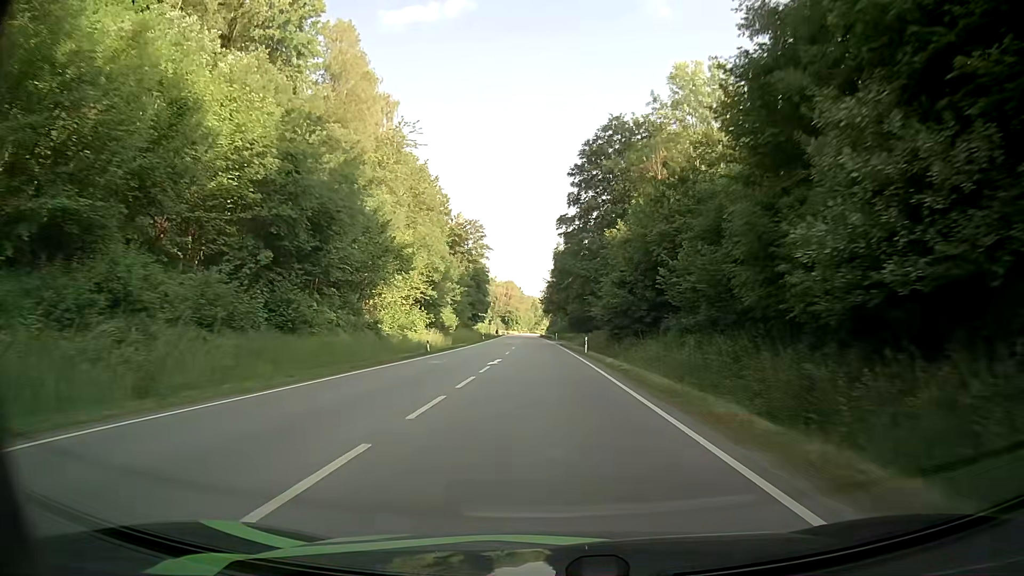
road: primary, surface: asphalt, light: Day
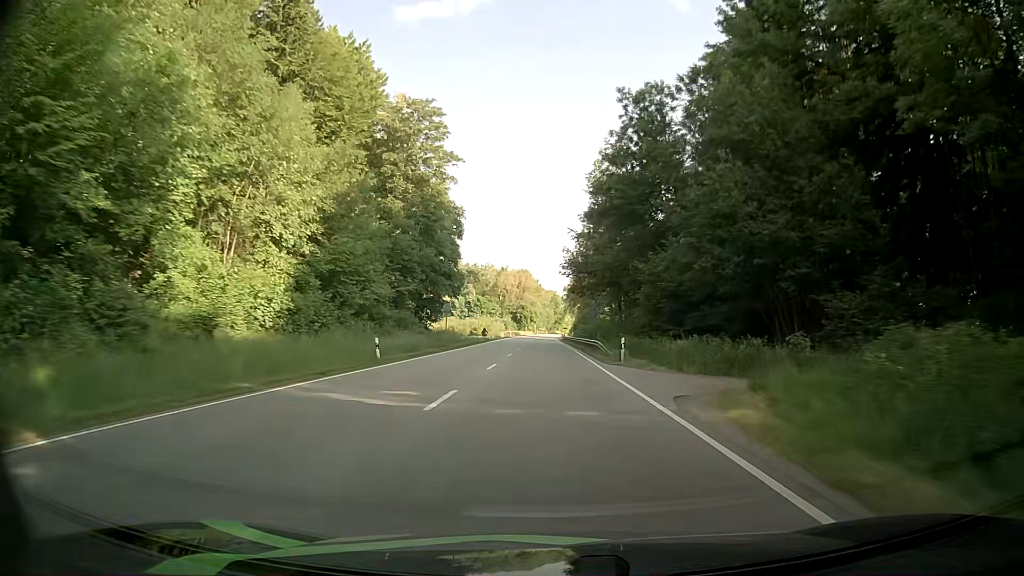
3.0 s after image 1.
(-0.9, +66.3) m; -2°
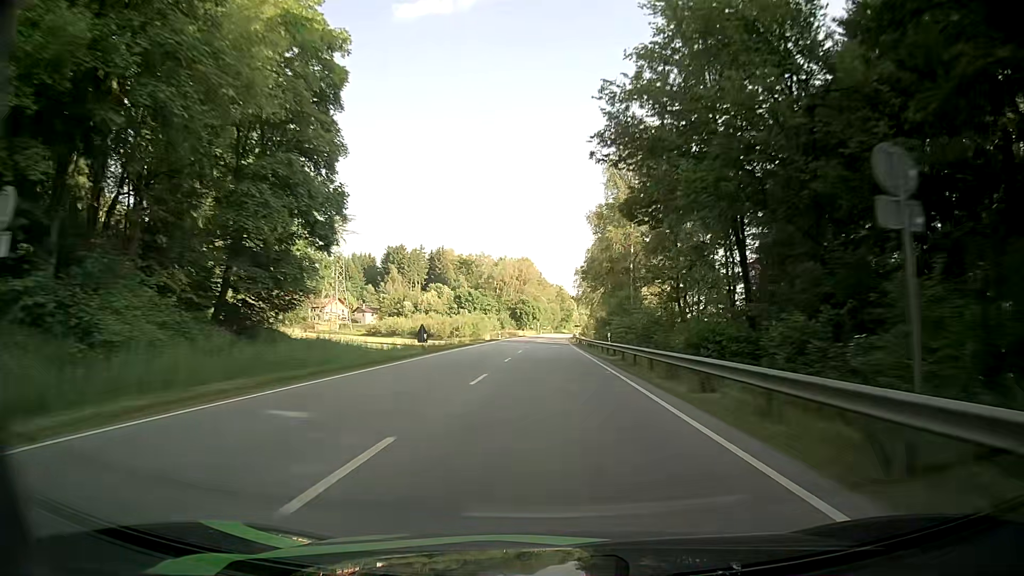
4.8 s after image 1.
(0.0, +42.9) m; 0°
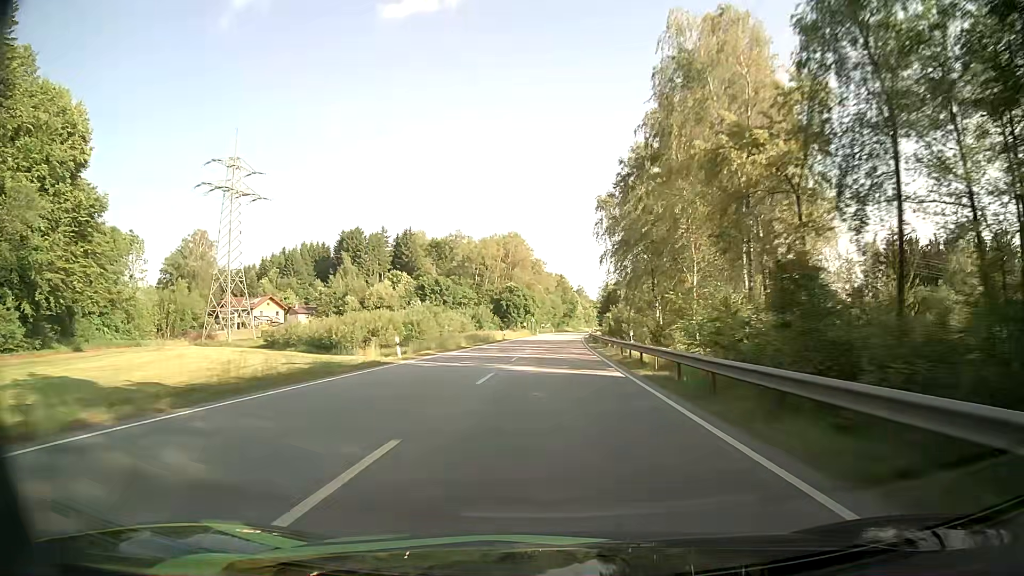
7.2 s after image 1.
(+0.4, +60.7) m; 0°
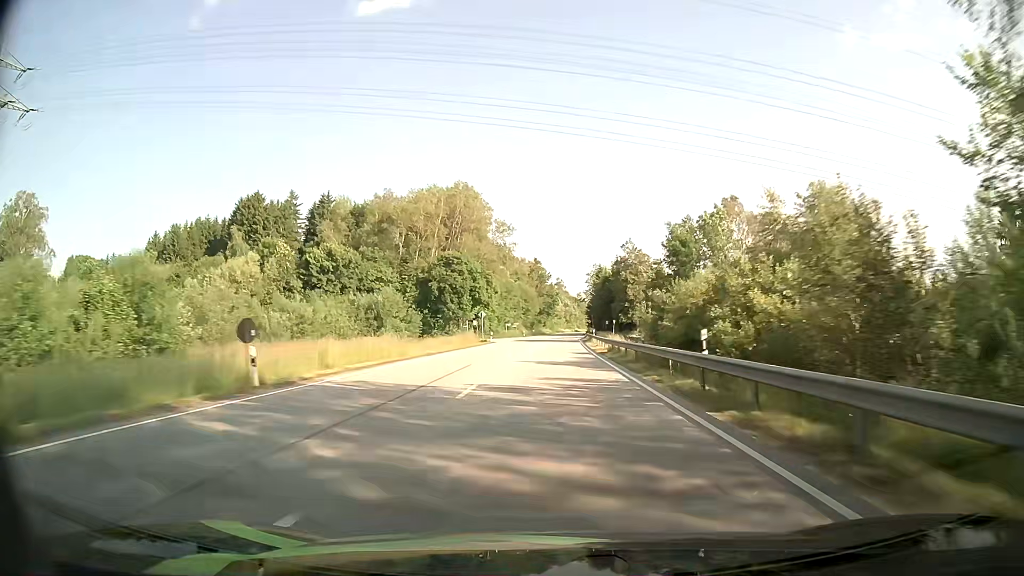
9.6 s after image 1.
(+1.0, +63.4) m; +2°
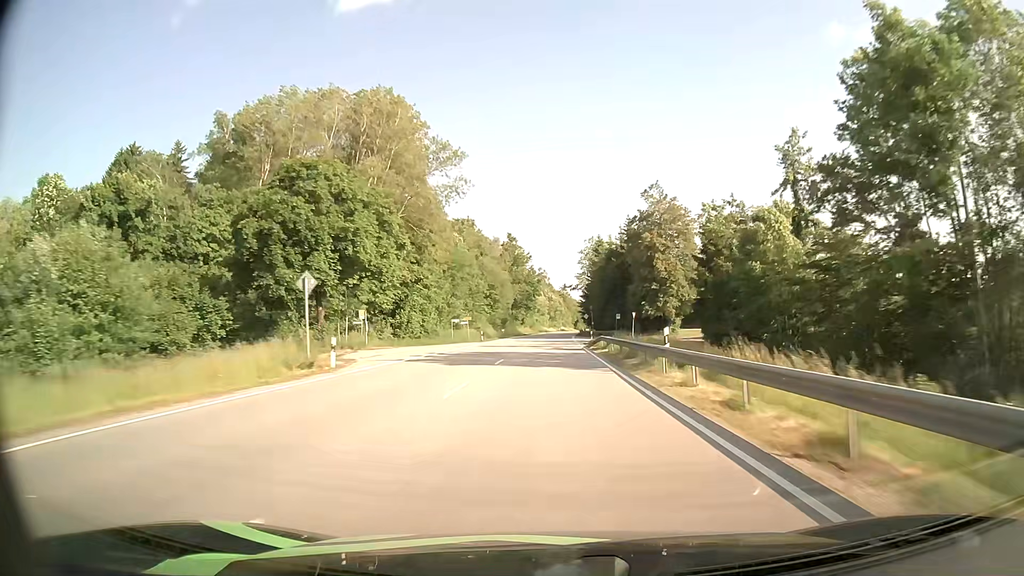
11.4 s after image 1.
(+0.7, +48.4) m; +1°
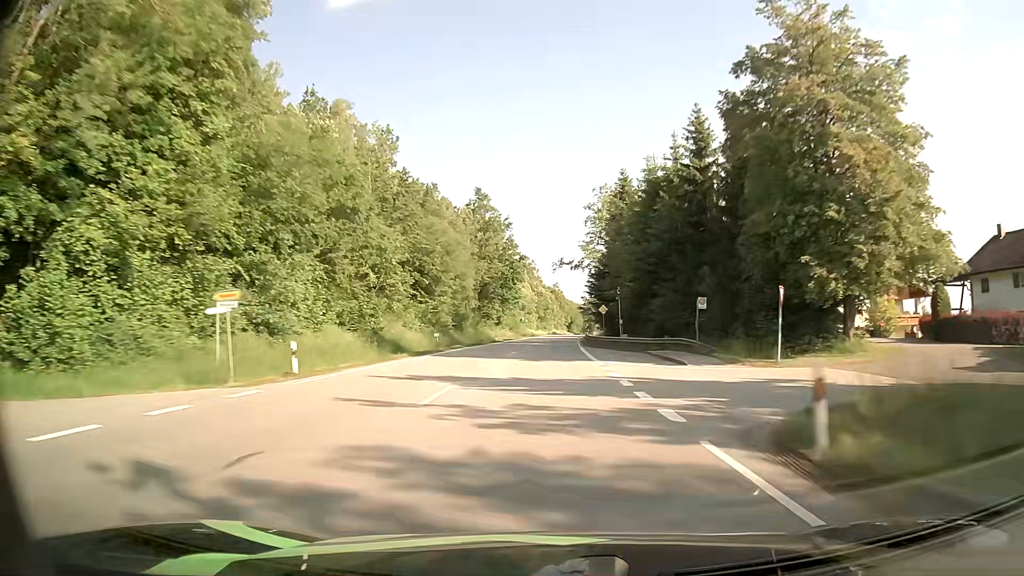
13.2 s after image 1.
(+0.4, +48.8) m; +1°
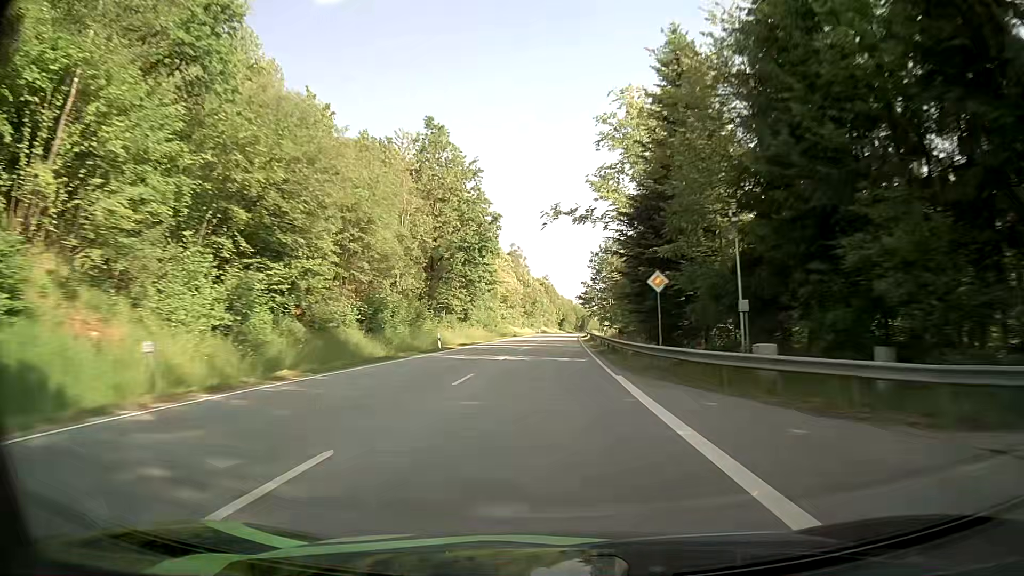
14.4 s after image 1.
(+0.2, +32.6) m; +1°
(0, +10) (0, +20) (0, +30) (0, +40) (0, +50) (+1, +60) (+1, +70) (+1, +80) (+2, +90) (+2, +100) m
